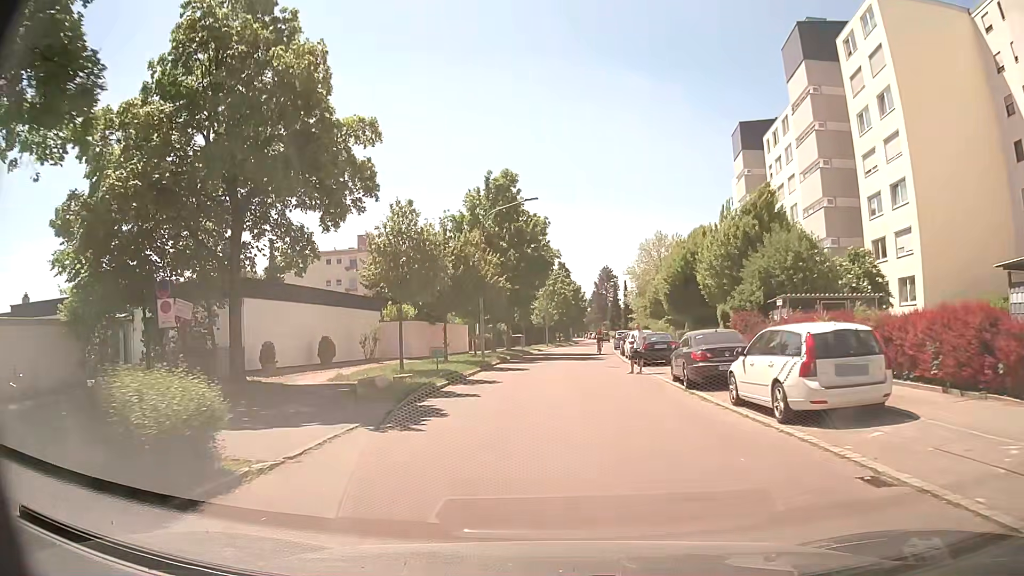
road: residential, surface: asphalt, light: Day
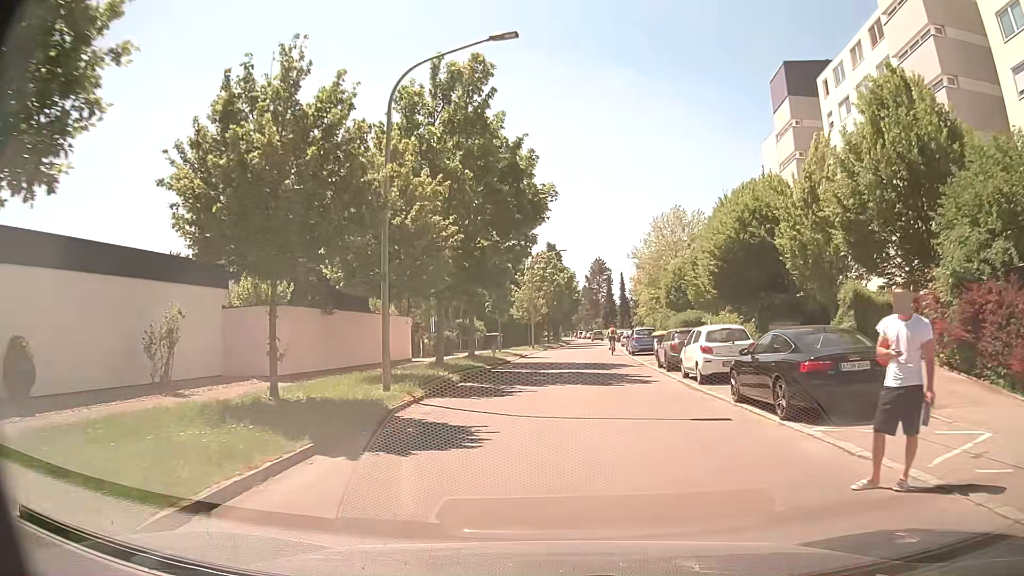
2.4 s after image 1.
(-0.1, +18.2) m; 0°
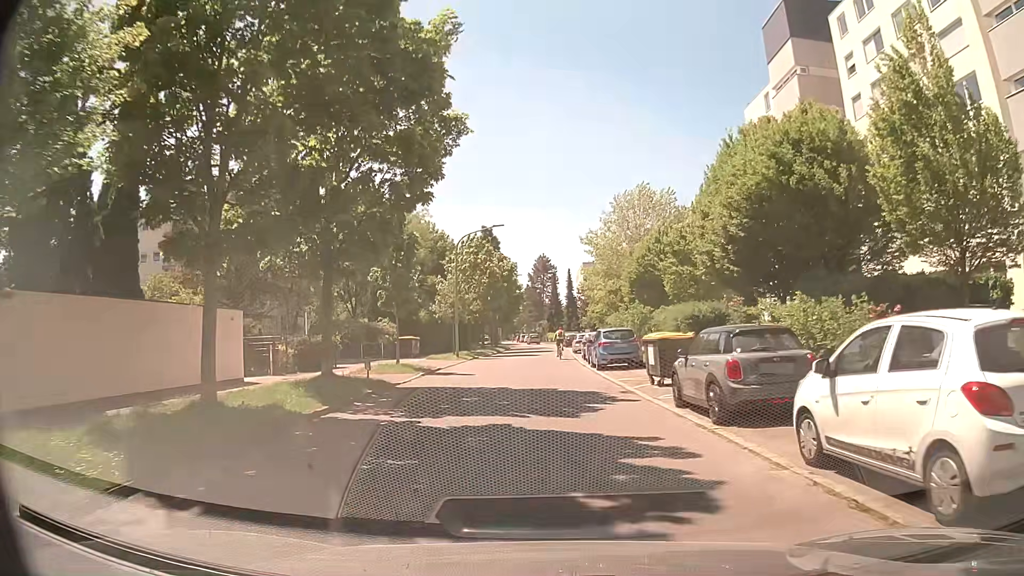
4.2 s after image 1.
(+0.9, +13.4) m; +5°
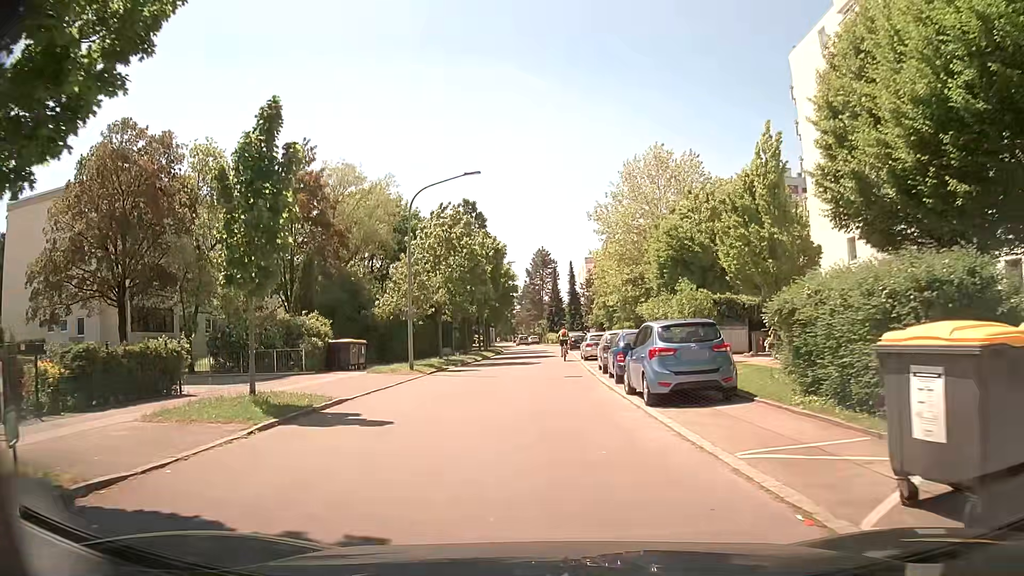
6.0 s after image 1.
(+0.2, +13.2) m; +2°
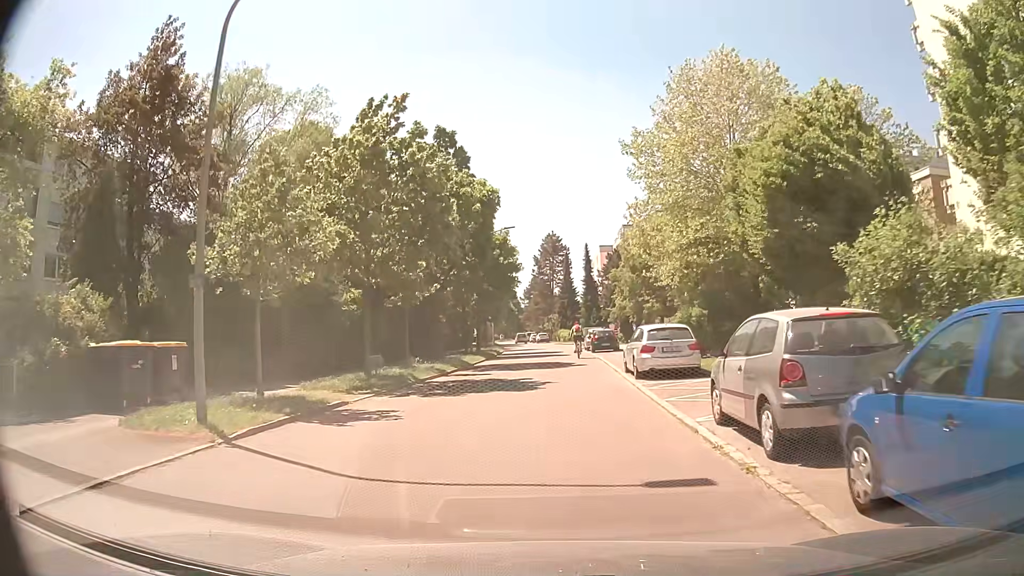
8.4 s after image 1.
(-0.6, +17.0) m; -2°
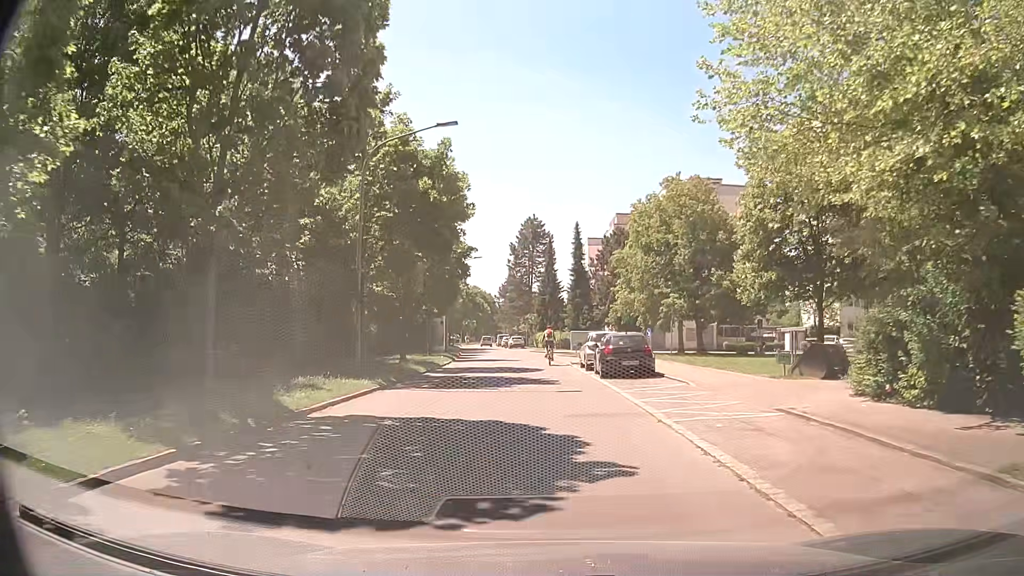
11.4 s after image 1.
(+0.2, +20.7) m; +1°
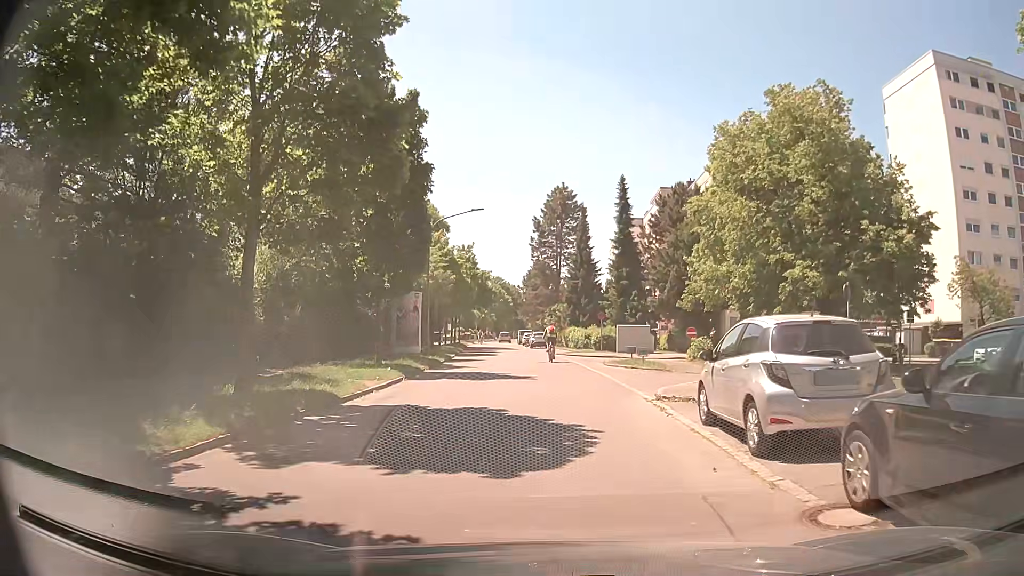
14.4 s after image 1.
(-0.3, +19.1) m; -2°
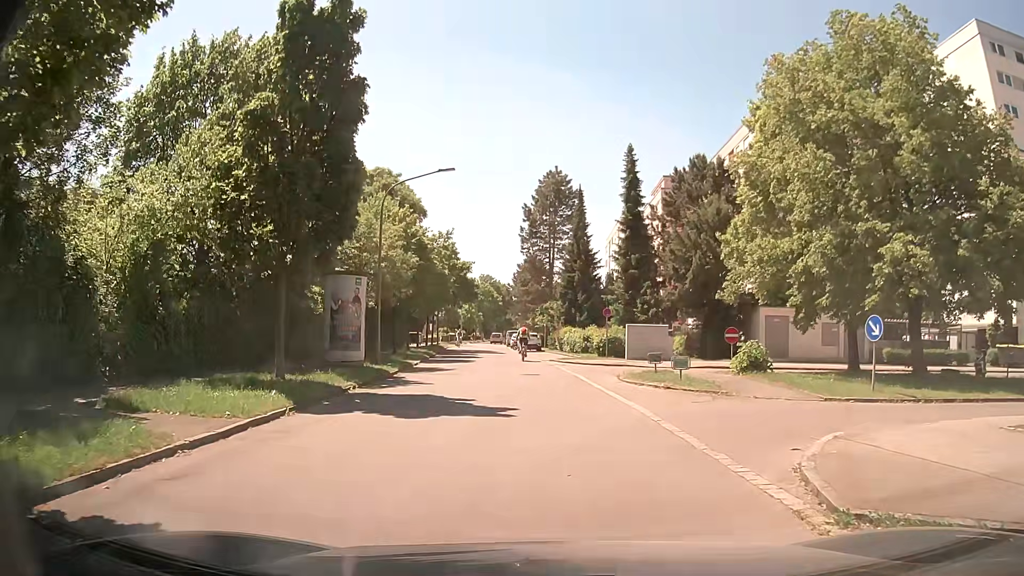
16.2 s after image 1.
(0.0, +8.7) m; +2°
(0, +10) (-1, +20) (-1, +30) (-3, +40) (-4, +50) (-6, +60) (-7, +70) (-8, +80) (-8, +90) (-9, +99) m
